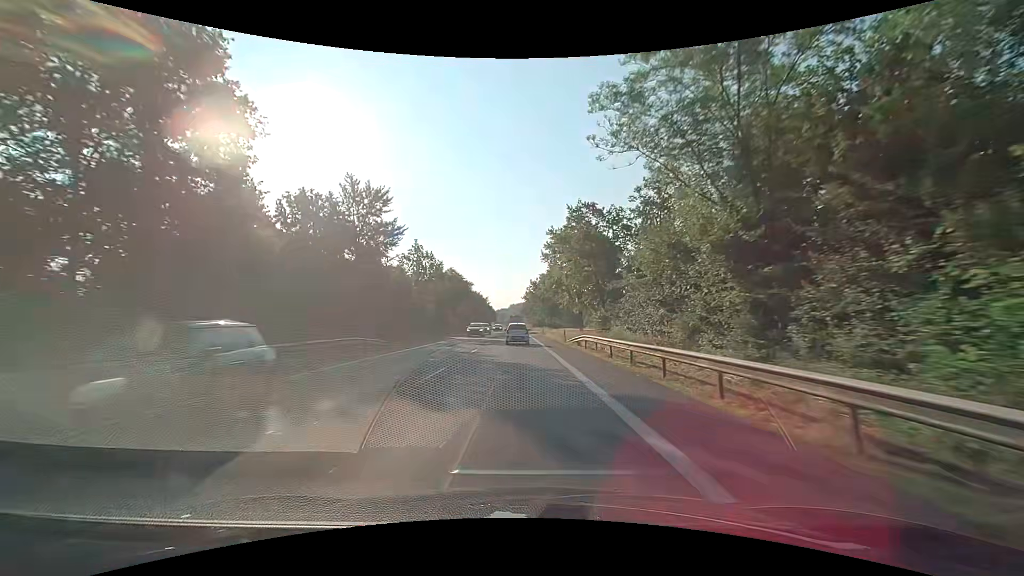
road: primary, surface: asphalt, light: Day
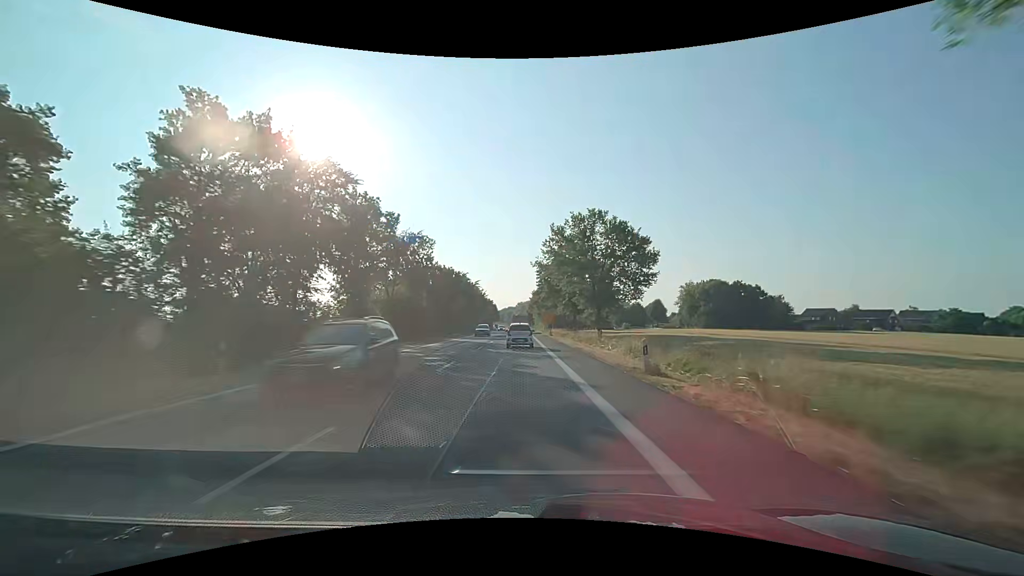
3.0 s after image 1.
(-0.4, +57.0) m; -1°
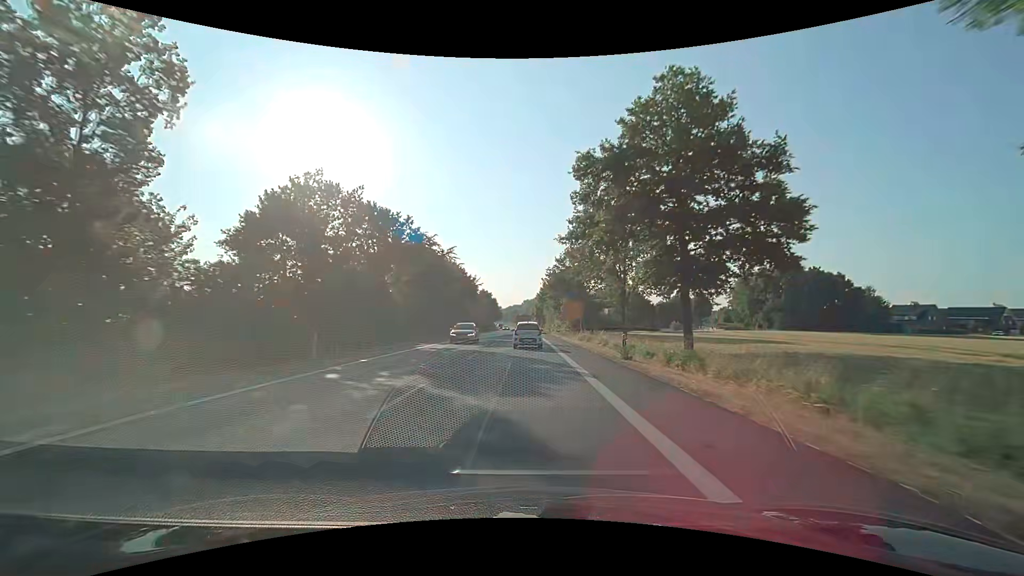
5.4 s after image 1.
(-0.5, +43.7) m; -1°
(0, +10) (0, +20) (0, +30) (0, +40) (0, +50) (0, +60) (0, +70) (0, +80) (0, +90) (0, +100) m
